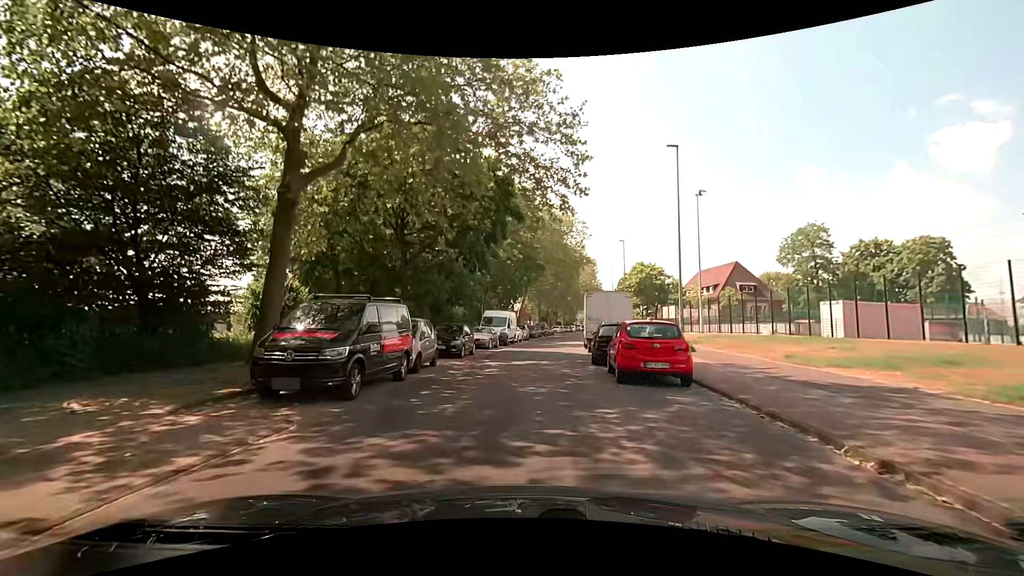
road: unclassified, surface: asphalt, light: Day
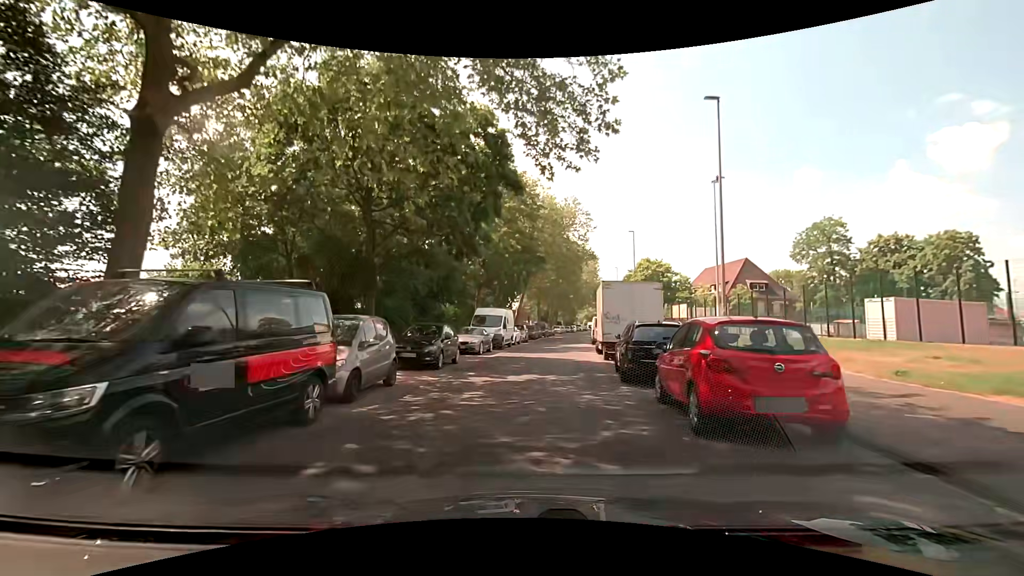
(0.0, +5.4) m; -1°
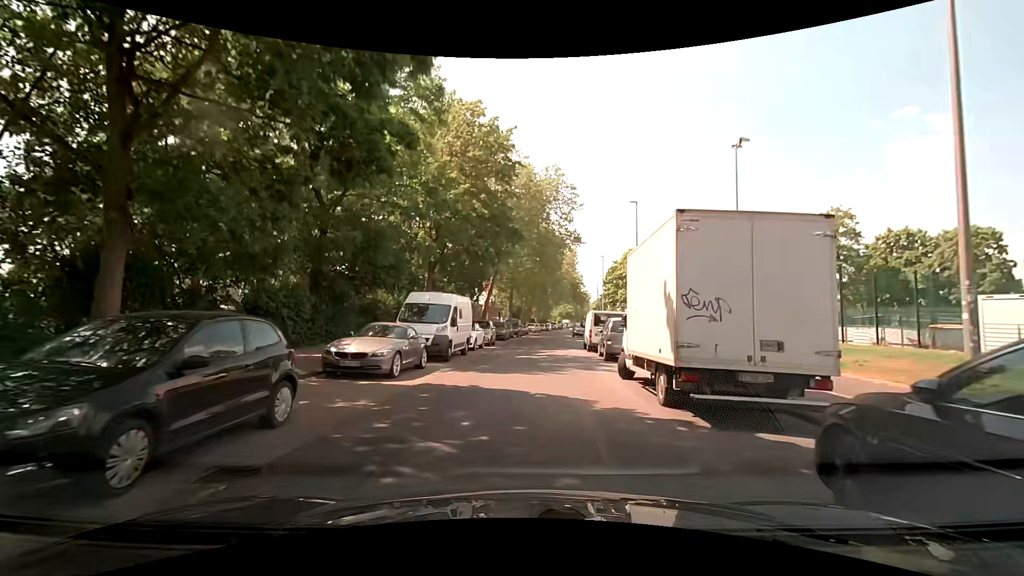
(+0.5, +11.7) m; +3°
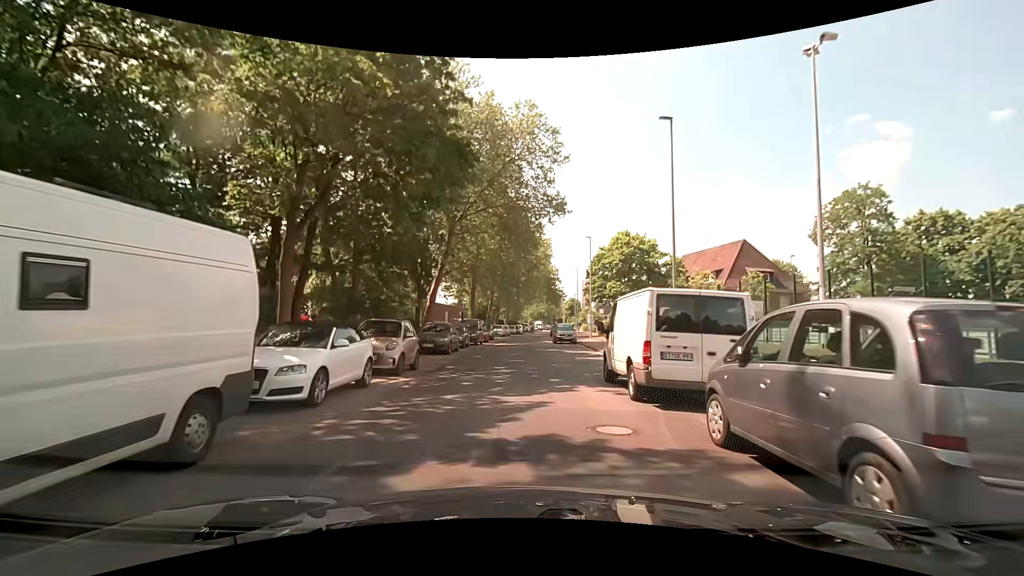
(+0.9, +15.7) m; +4°
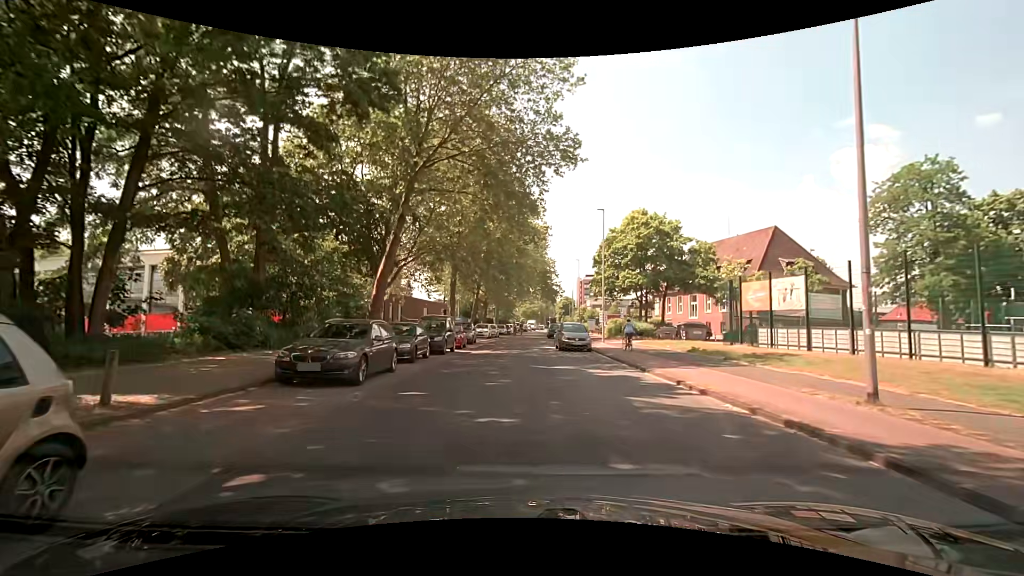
(+0.3, +12.1) m; +1°
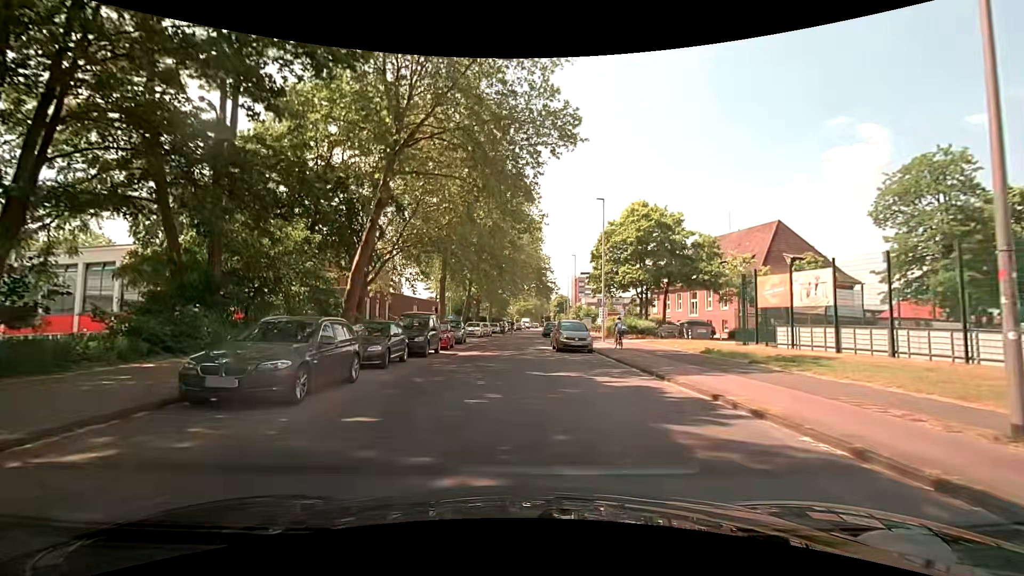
(+0.1, +2.8) m; +1°
(0, +10) (0, +20) (0, +30) (0, +40) (0, +50) (0, +60) (+1, +70) (+1, +80) (+2, +90) (+2, +100) m
